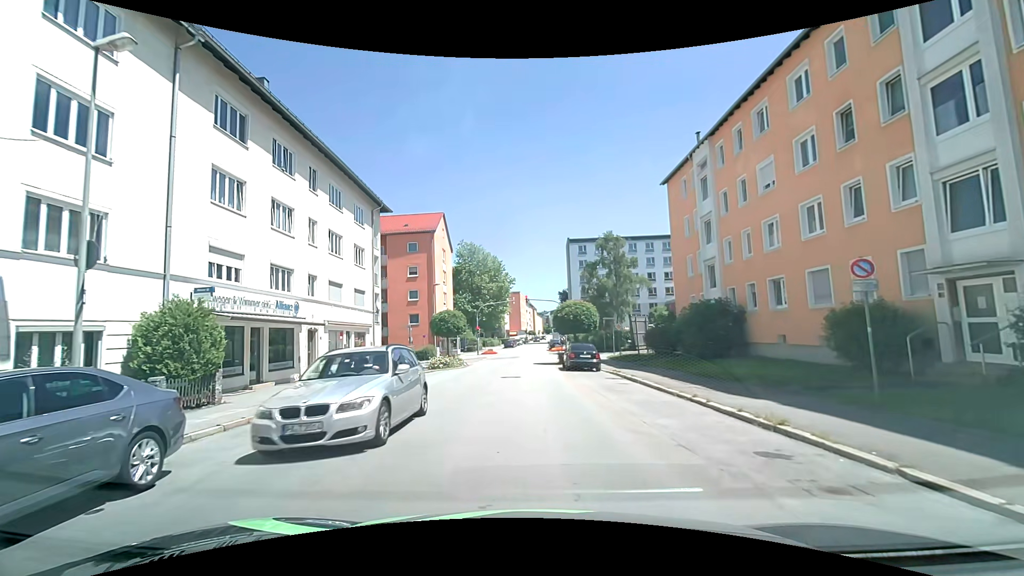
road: tertiary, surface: asphalt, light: Day
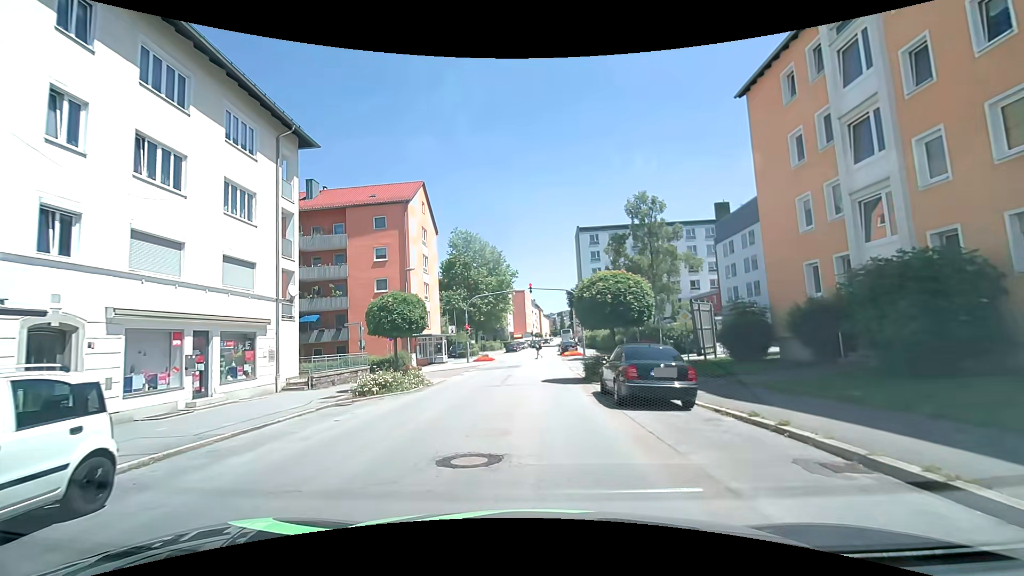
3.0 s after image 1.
(-0.3, +14.1) m; -2°
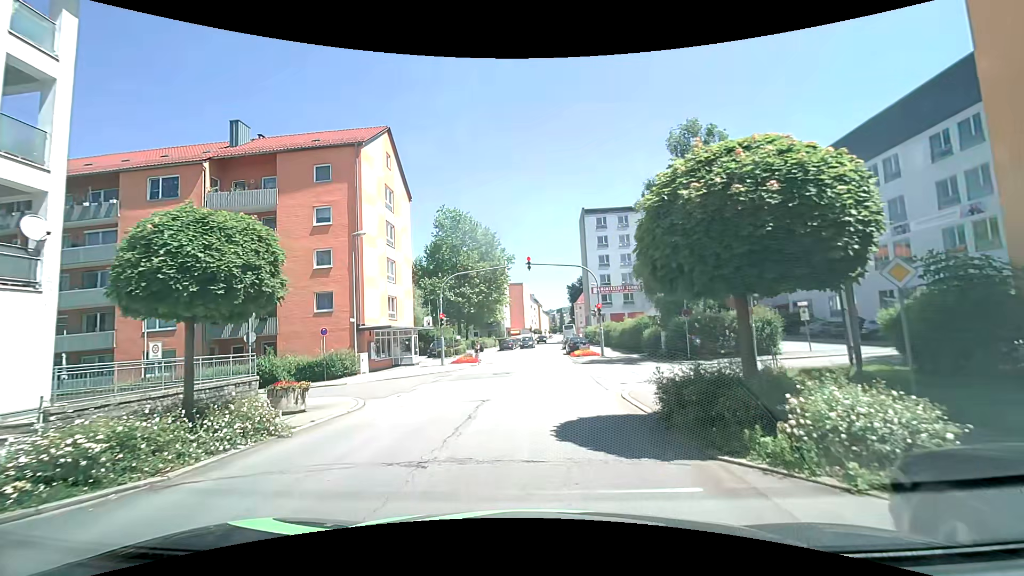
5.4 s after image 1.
(0.0, +12.1) m; 0°
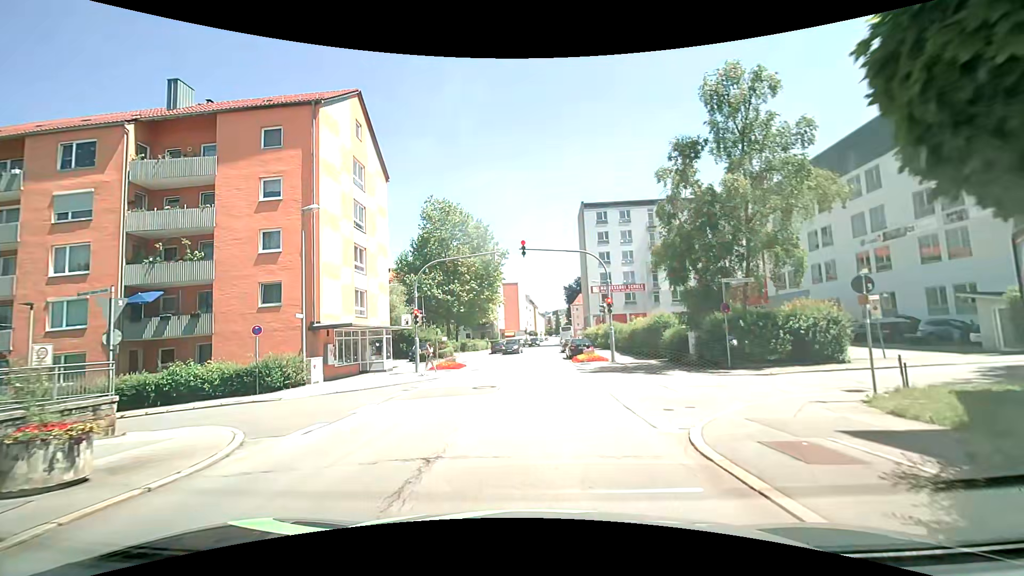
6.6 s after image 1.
(0.0, +5.8) m; 0°
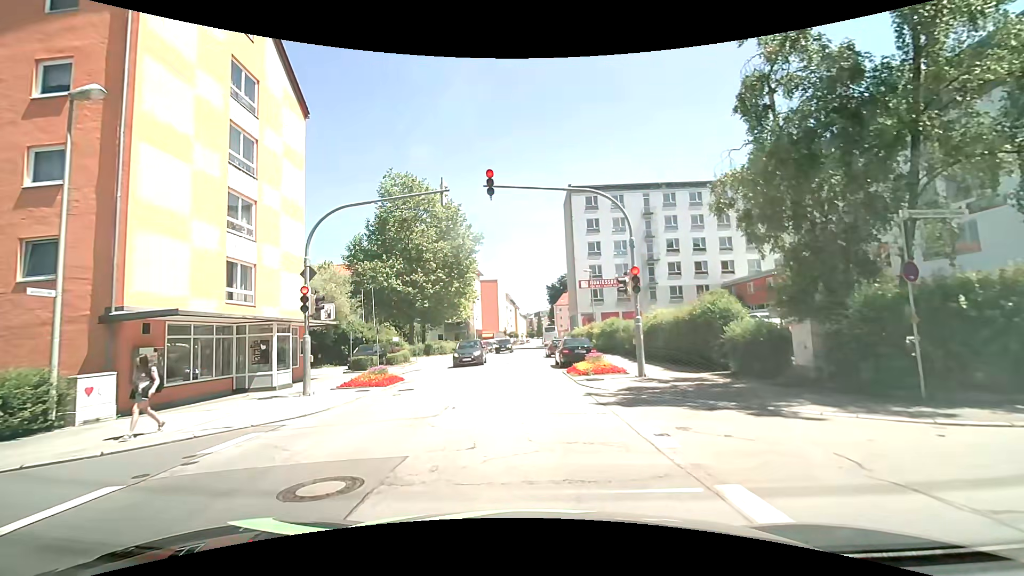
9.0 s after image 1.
(+0.3, +10.8) m; +3°
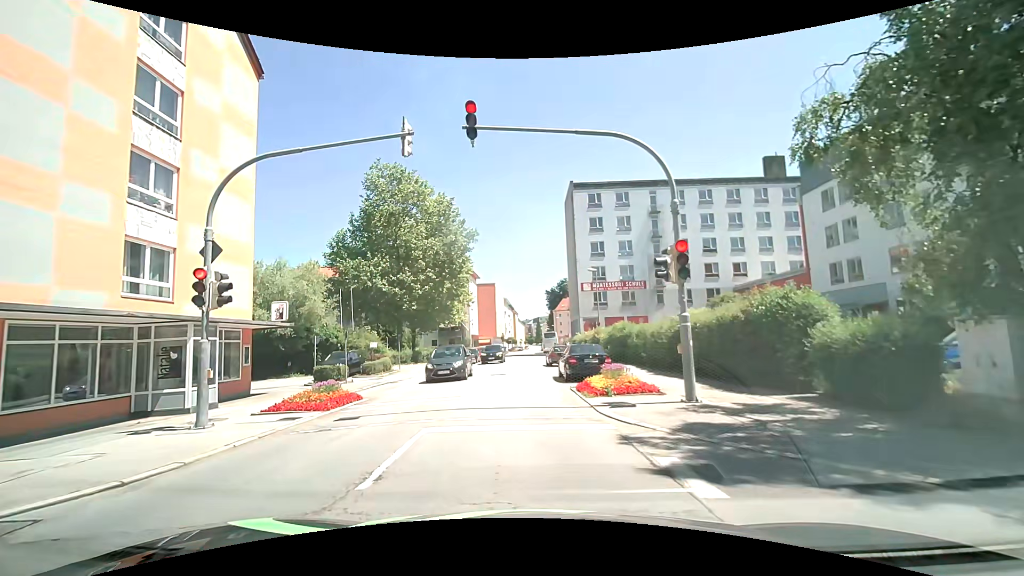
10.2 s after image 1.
(0.0, +4.7) m; +1°
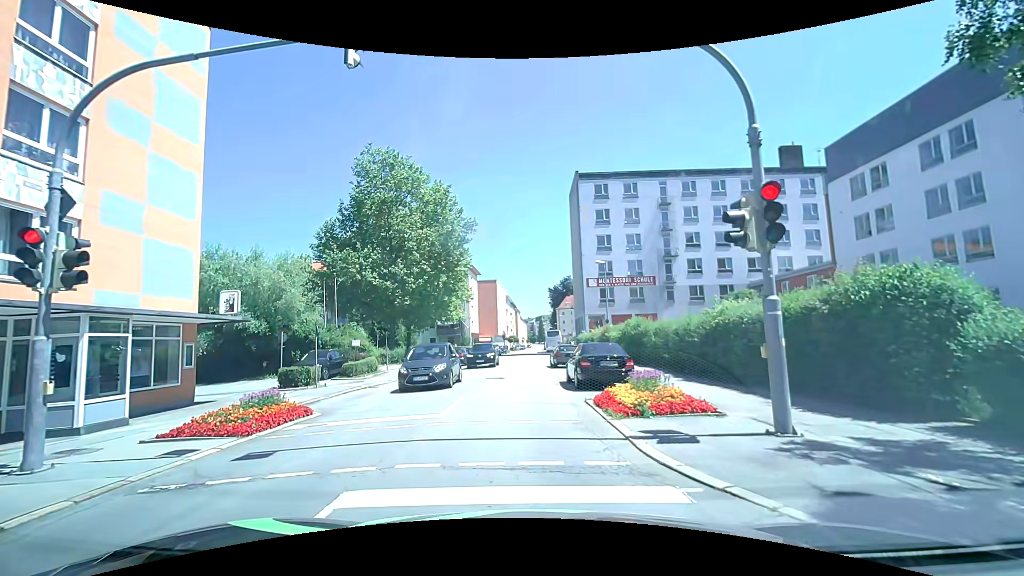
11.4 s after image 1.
(-0.1, +3.5) m; 0°
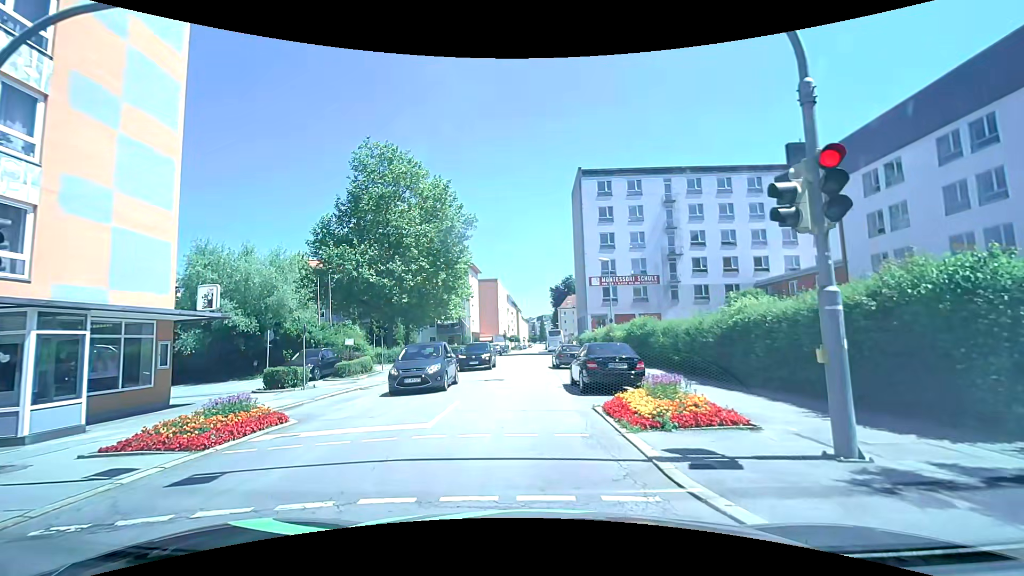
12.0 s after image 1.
(0.0, +1.2) m; -2°
(0, +10) (0, +20) (0, +30) (0, +40) (+1, +50) (+1, +60) (+1, +70) (+1, +80) (+2, +90) (+2, +100) m
